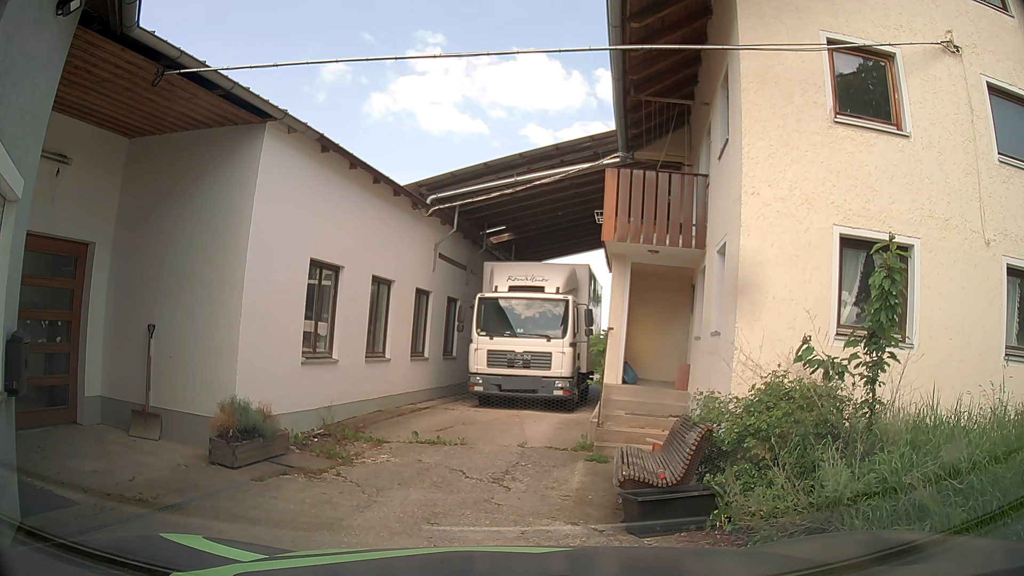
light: Day
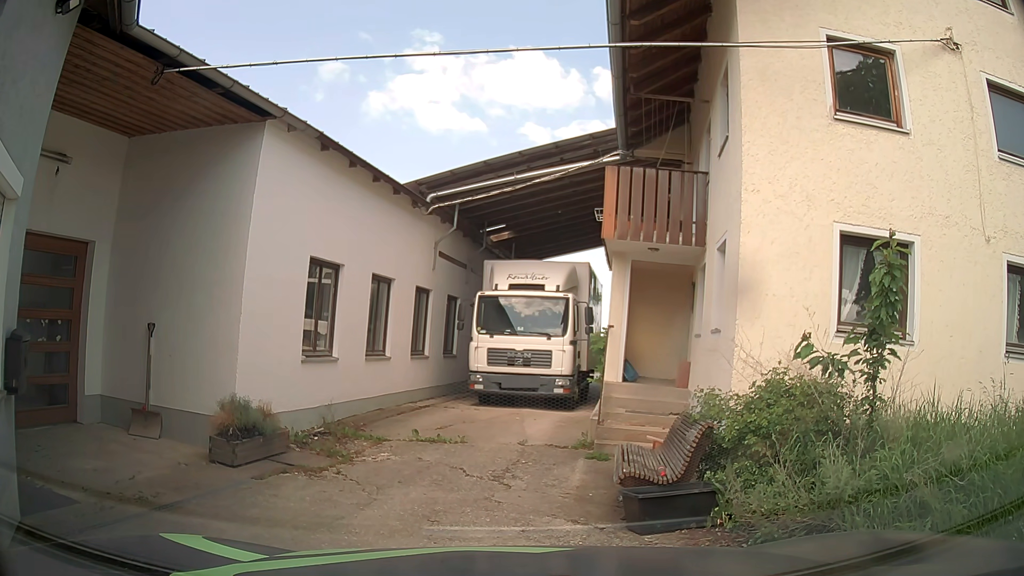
(0.0, 0.0) m; 0°
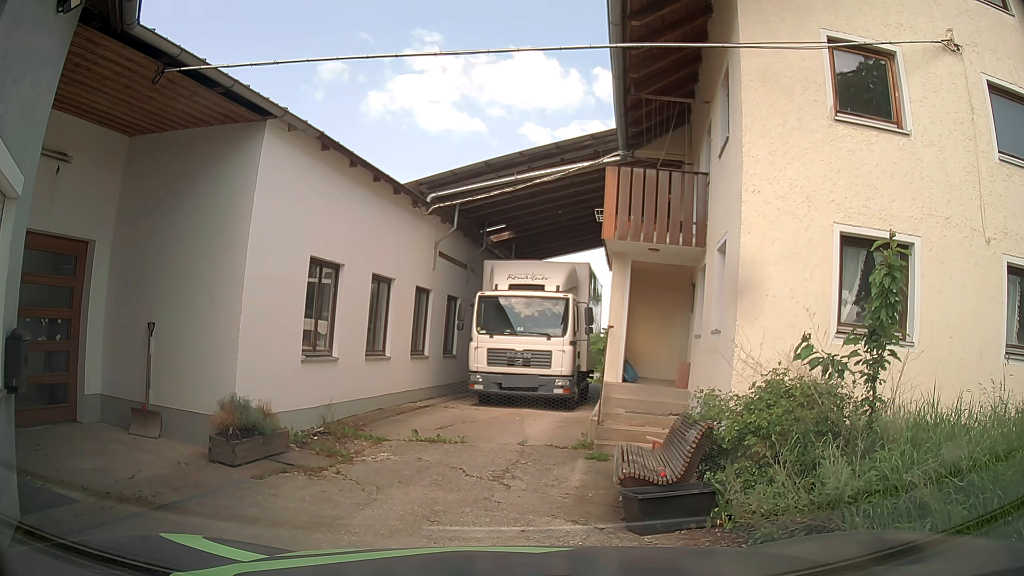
(0.0, 0.0) m; 0°
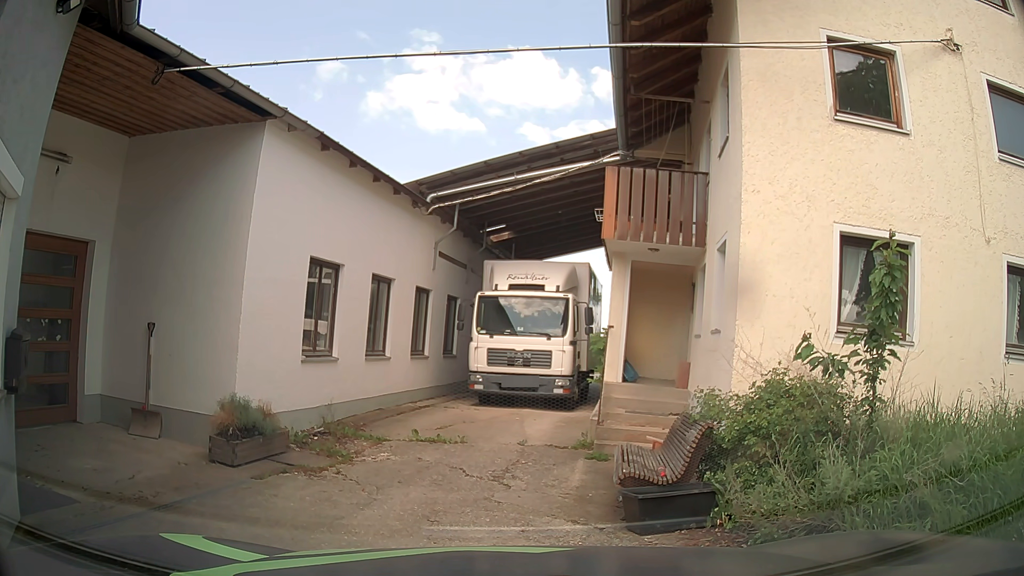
(0.0, 0.0) m; 0°
